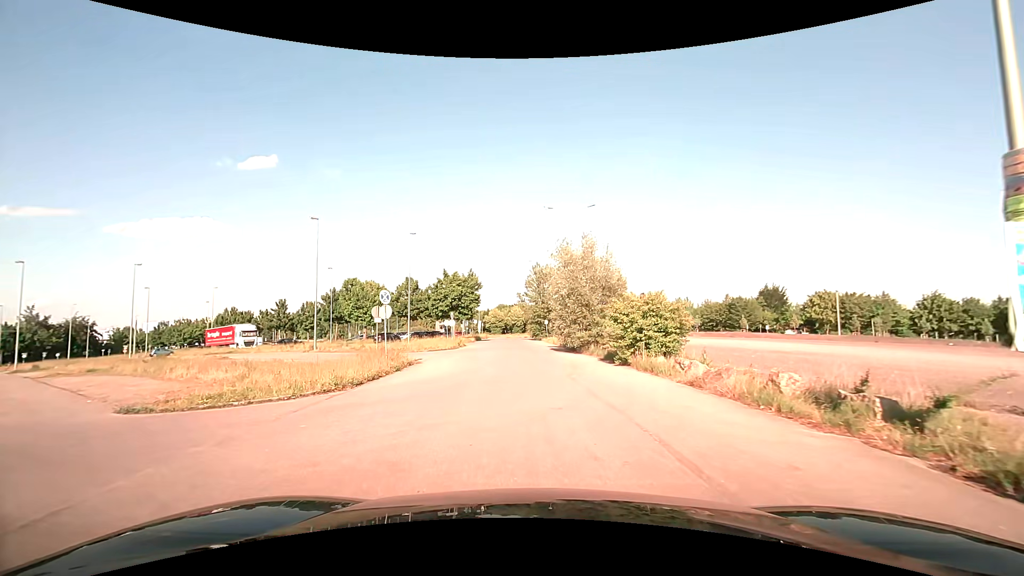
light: Day
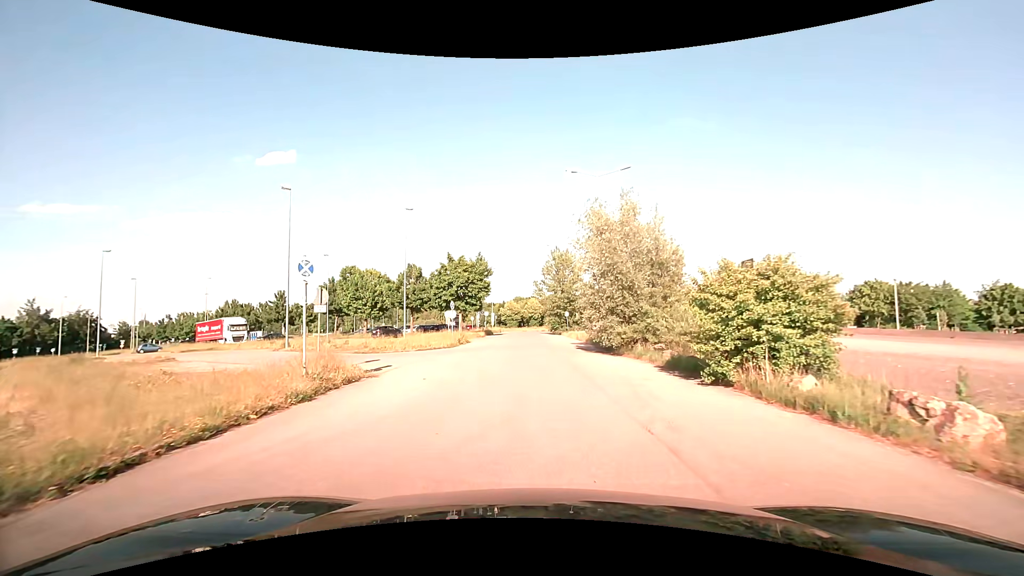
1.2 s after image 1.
(-0.2, +8.9) m; -2°
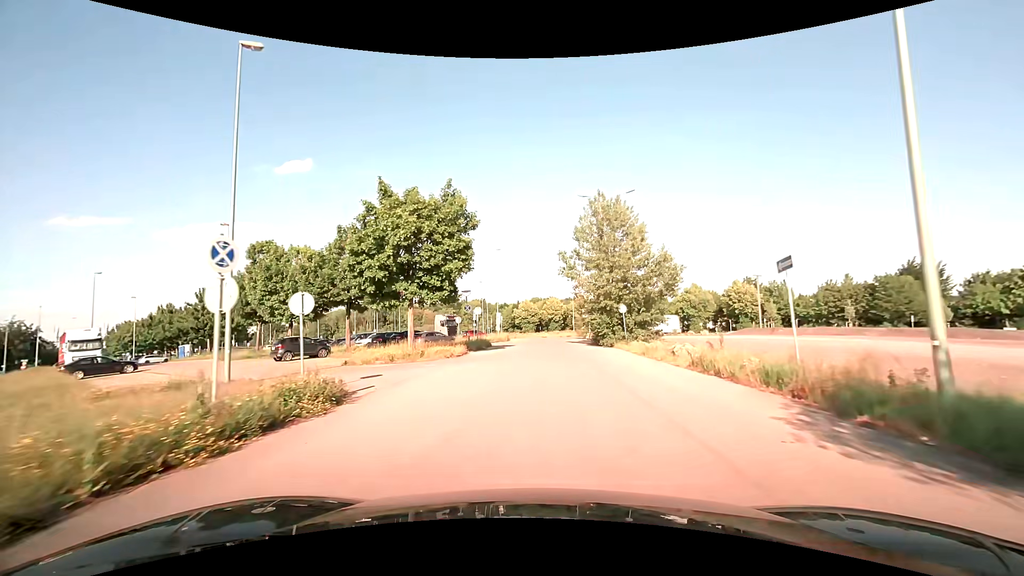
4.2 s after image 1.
(-1.0, +29.0) m; -2°
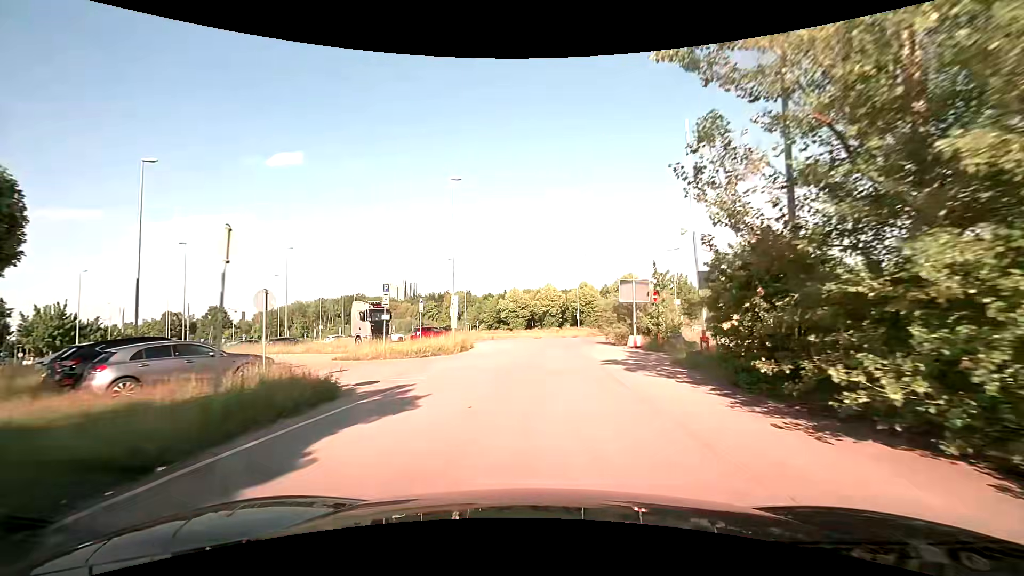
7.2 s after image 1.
(+0.2, +30.4) m; +1°
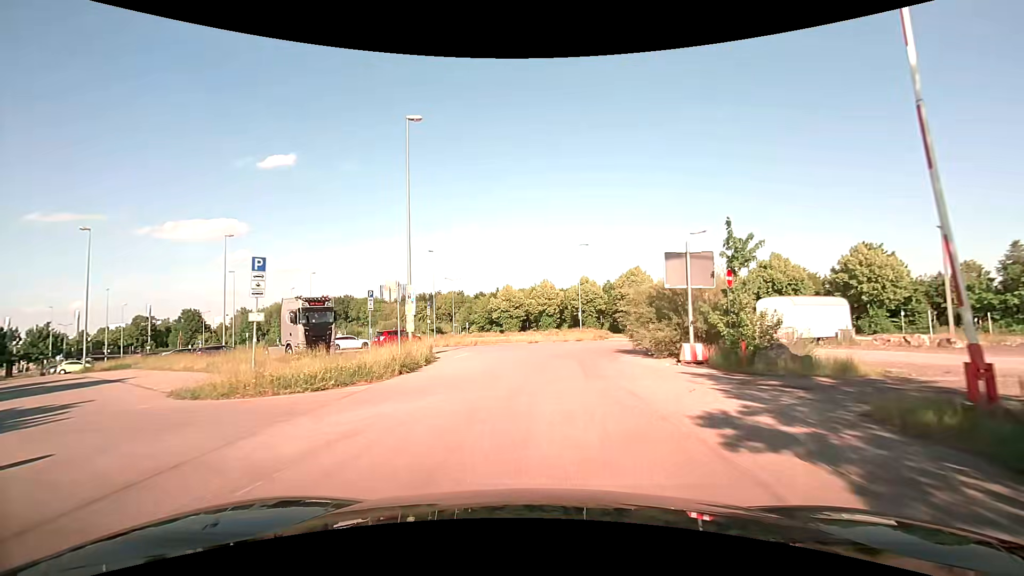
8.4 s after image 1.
(0.0, +11.0) m; 0°
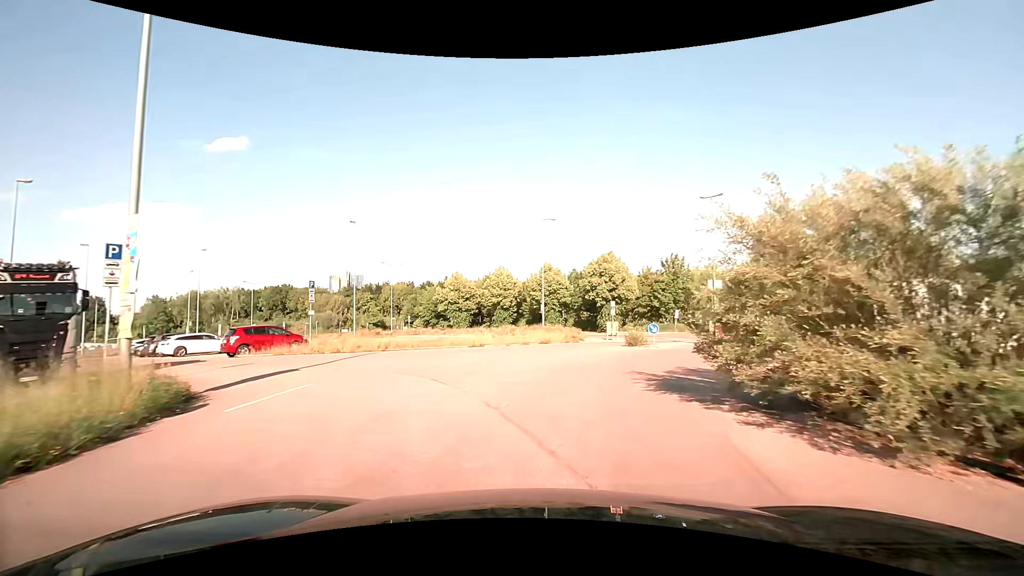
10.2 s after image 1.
(+0.4, +14.6) m; +5°
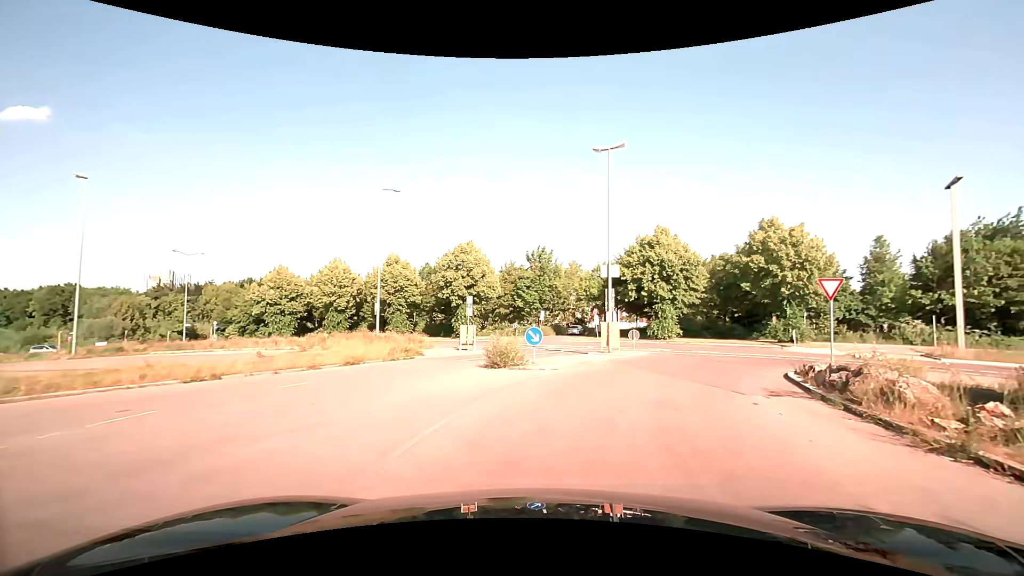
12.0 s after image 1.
(+1.5, +12.4) m; +16°
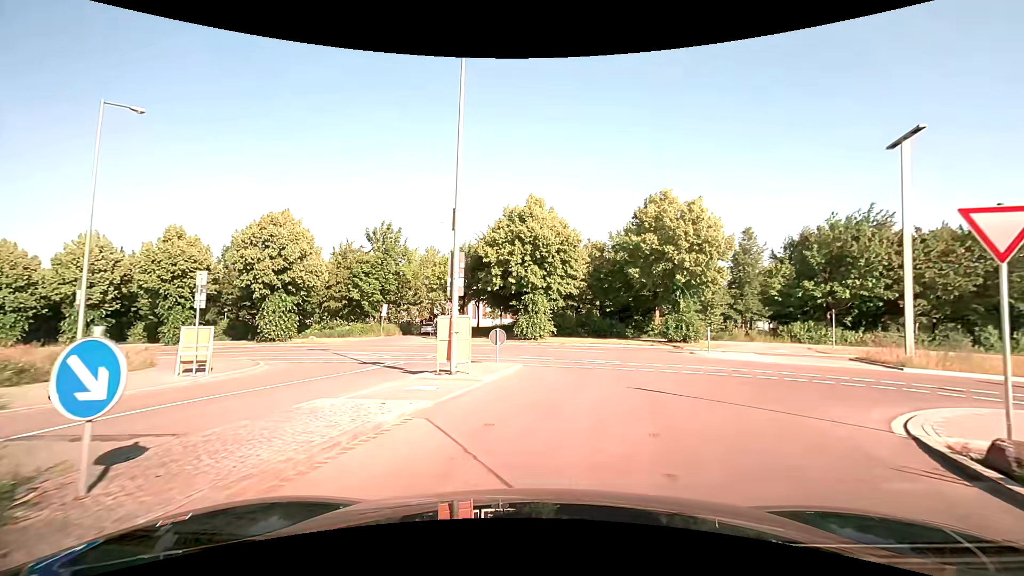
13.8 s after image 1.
(+1.6, +11.9) m; +15°
(+1, +10) (+2, +20) (-3, +29) (-12, +33) (-21, +36) (-31, +38) (-41, +40) (-51, +41) (-61, +42) (-71, +43) m
